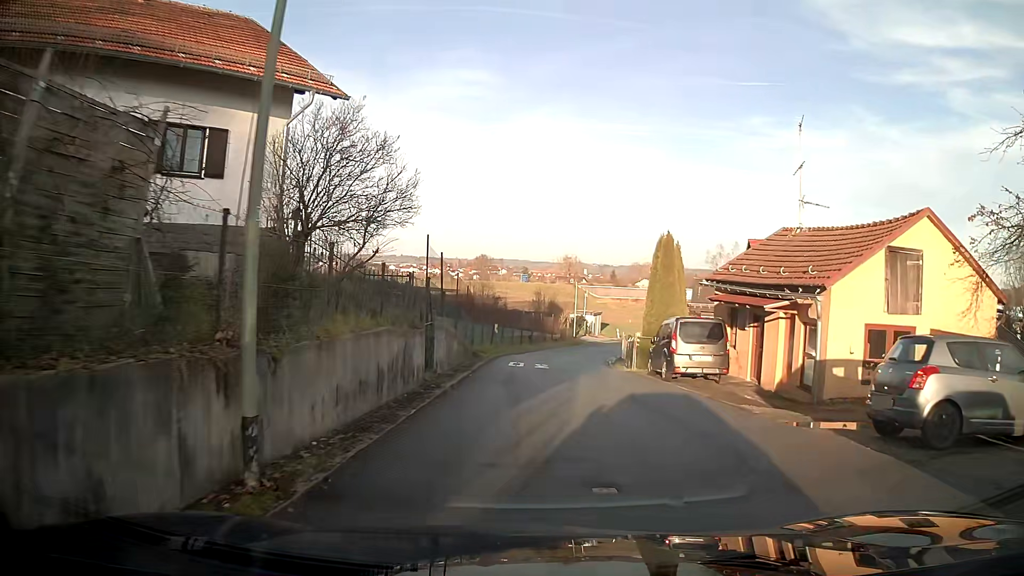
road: residential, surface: asphalt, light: Day
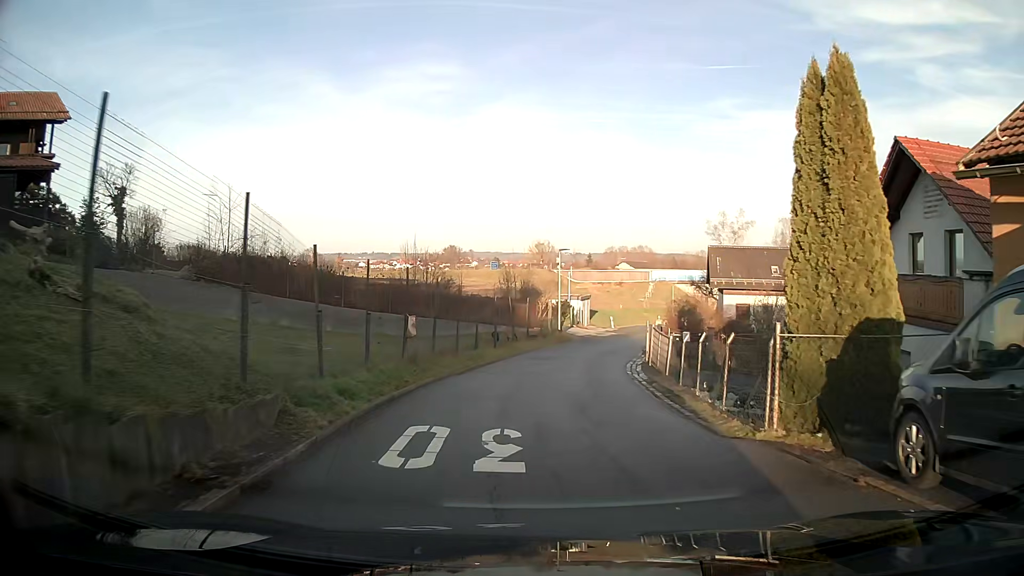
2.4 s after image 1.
(+0.3, +16.5) m; +2°
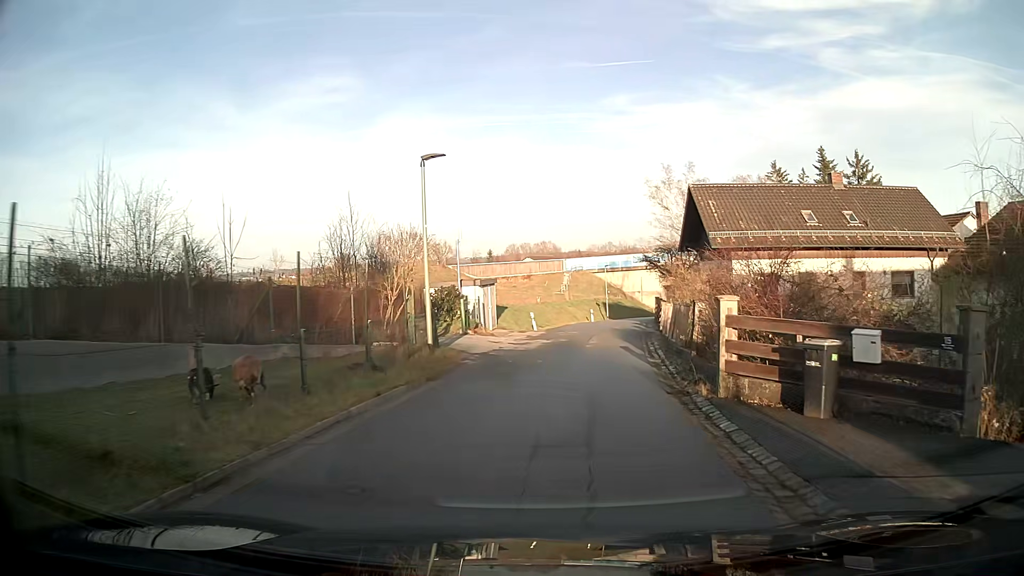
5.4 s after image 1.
(+1.5, +22.3) m; +9°
(0, +10) (+1, +20) (+2, +30) (+4, +40) (+5, +50) (+7, +60) (+10, +69) (+15, +78) (+19, +87) (+23, +96) m
